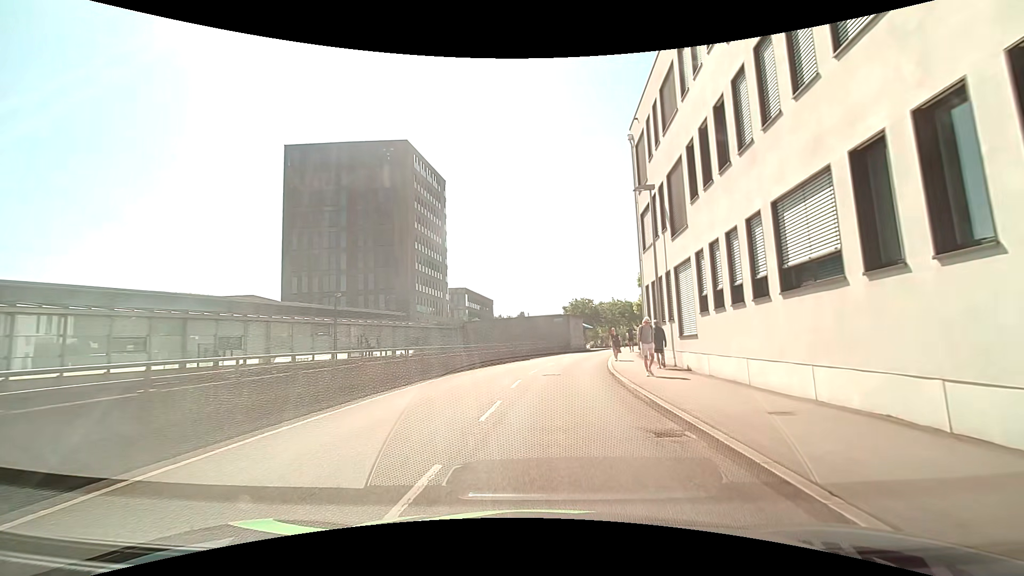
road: residential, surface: asphalt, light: Day
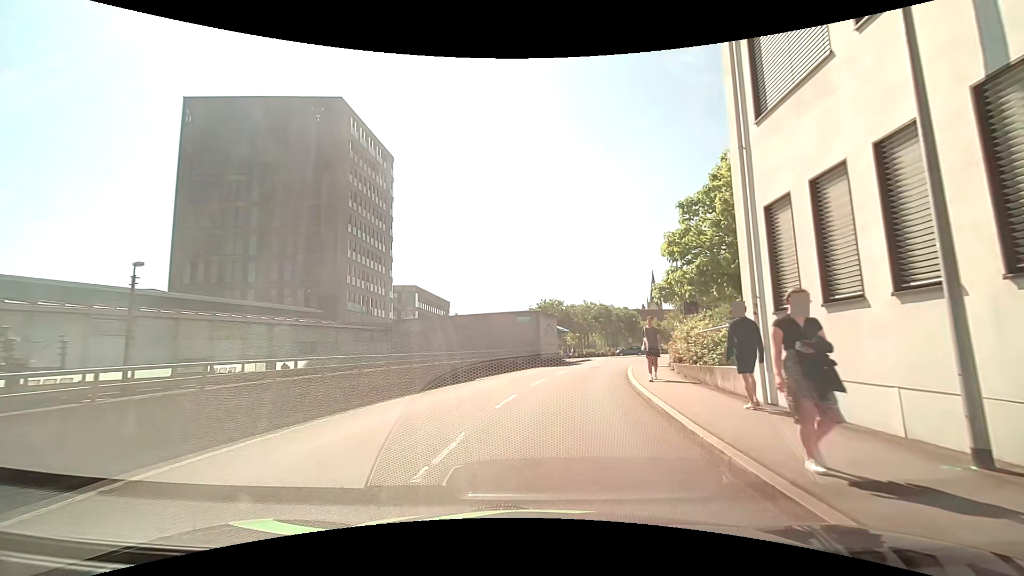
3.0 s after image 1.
(+0.5, +15.6) m; +4°
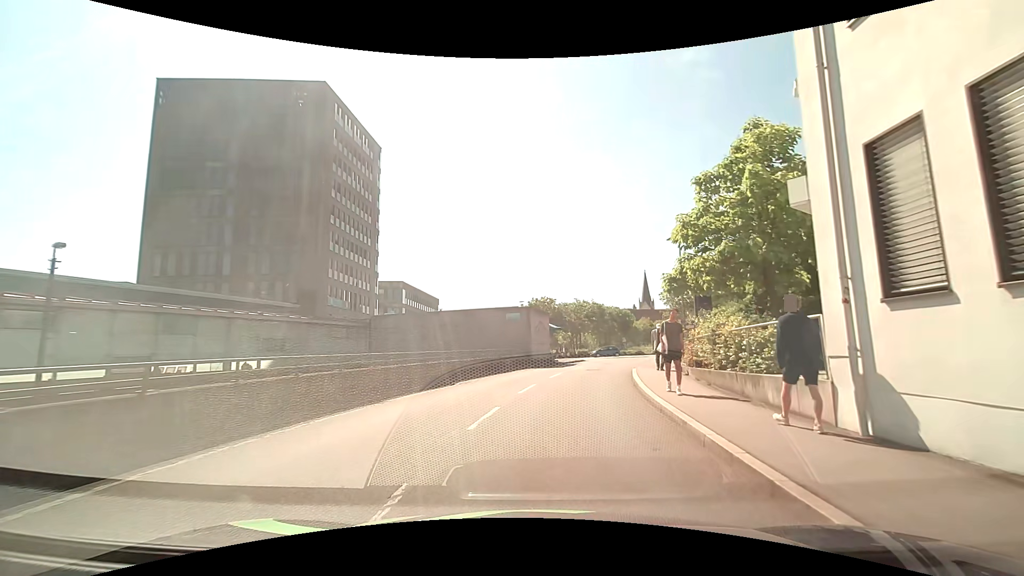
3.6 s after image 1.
(0.0, +3.0) m; +1°
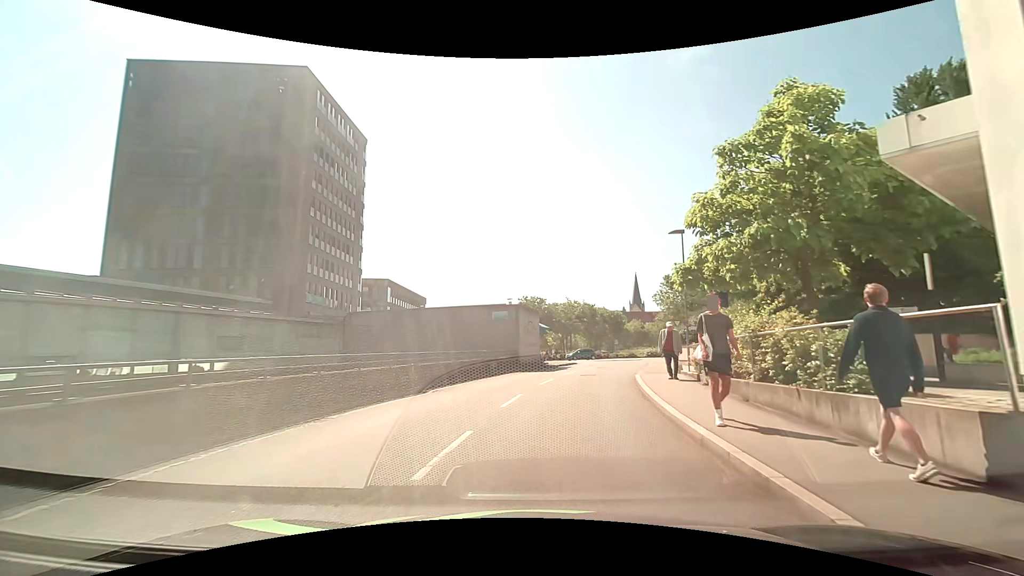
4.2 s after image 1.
(0.0, +2.9) m; 0°
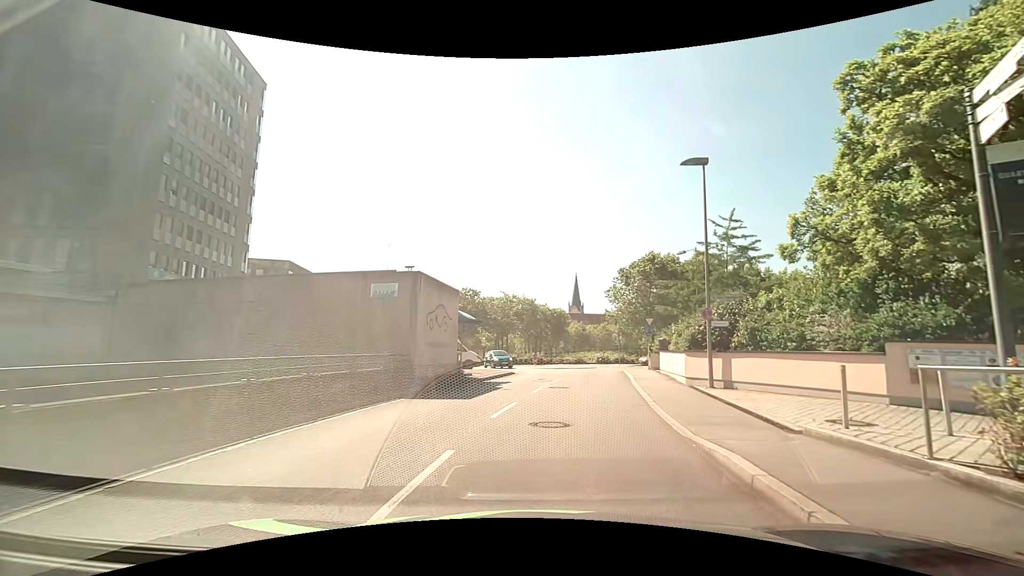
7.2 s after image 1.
(+0.9, +13.4) m; +9°
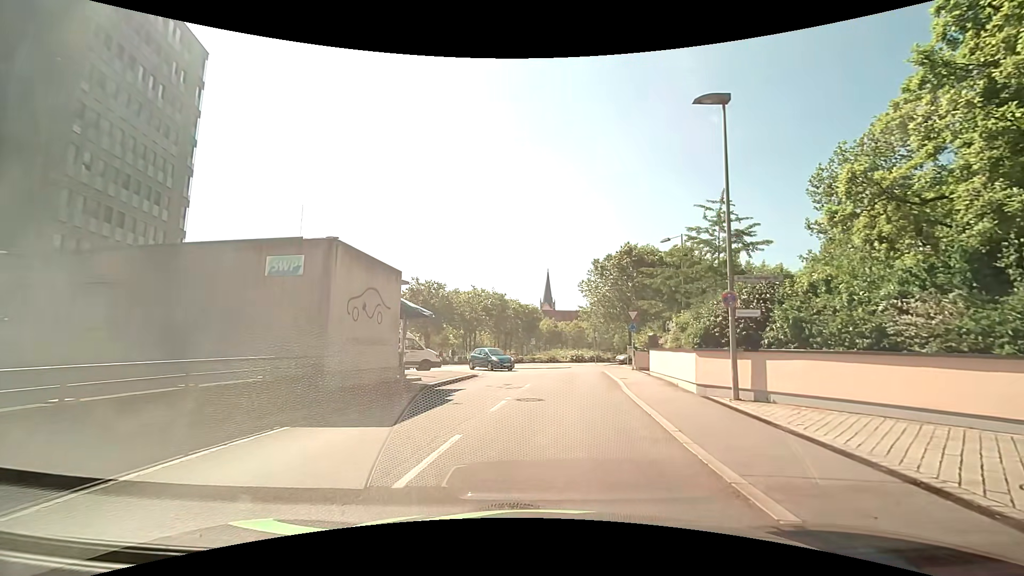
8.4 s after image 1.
(+0.1, +4.7) m; +3°
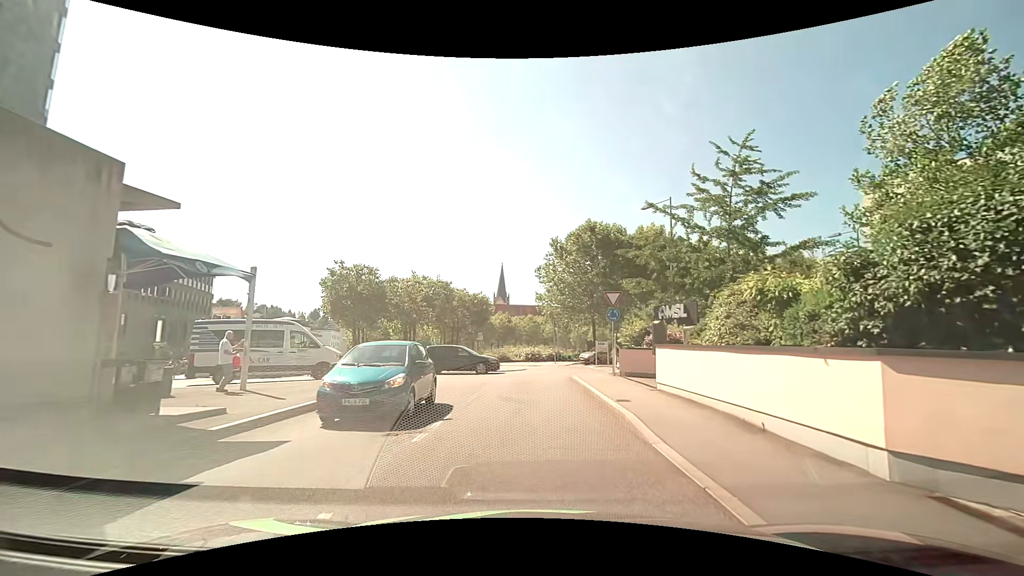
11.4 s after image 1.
(+0.5, +9.5) m; +5°
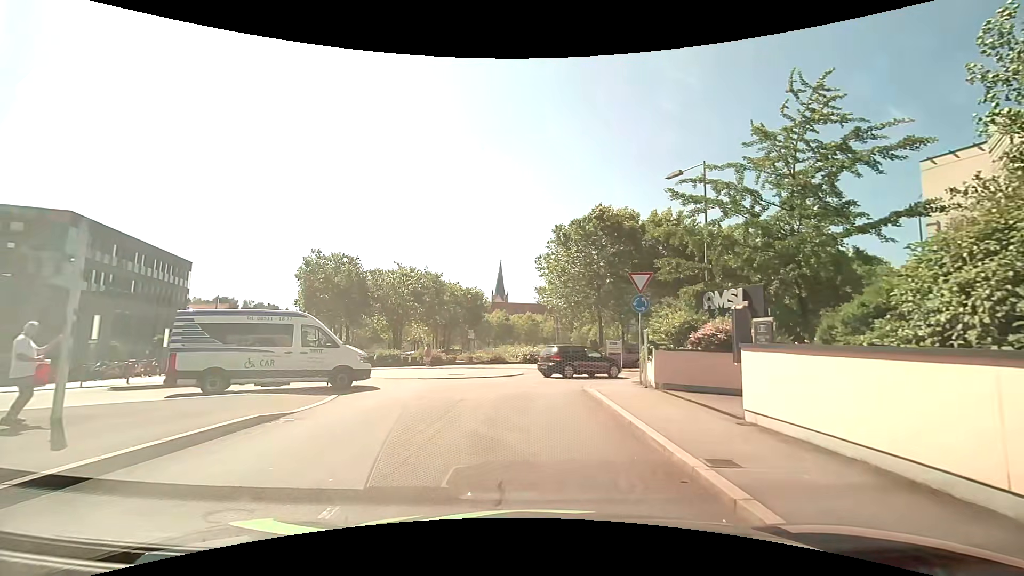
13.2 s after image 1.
(+0.1, +5.8) m; +2°
